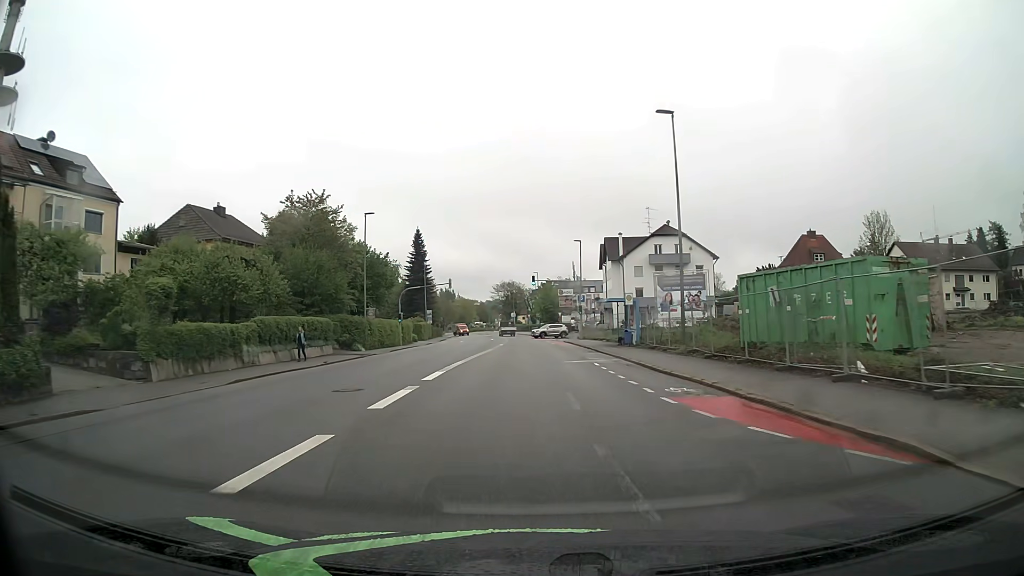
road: tertiary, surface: asphalt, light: Day
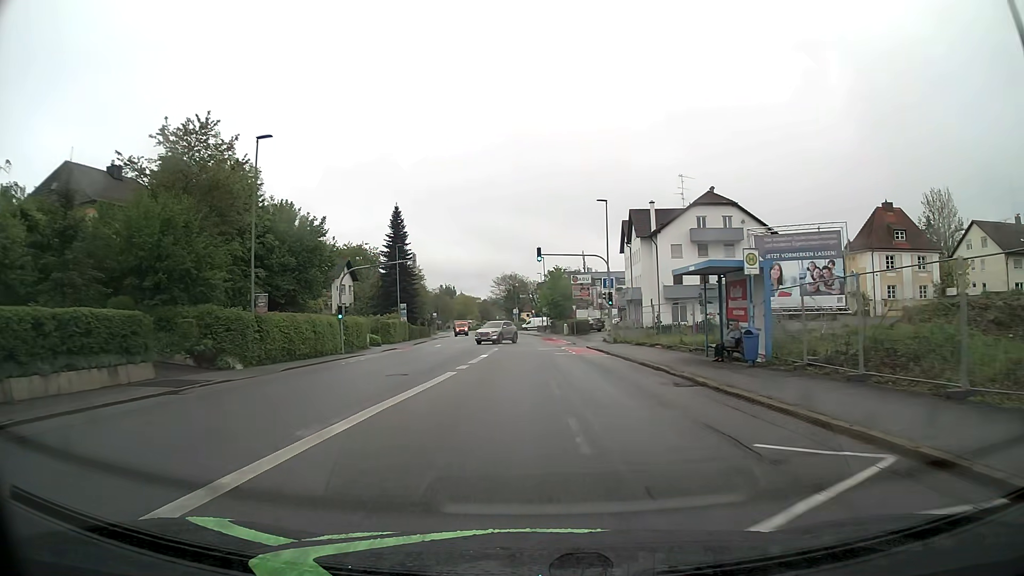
(-0.2, +21.6) m; 0°
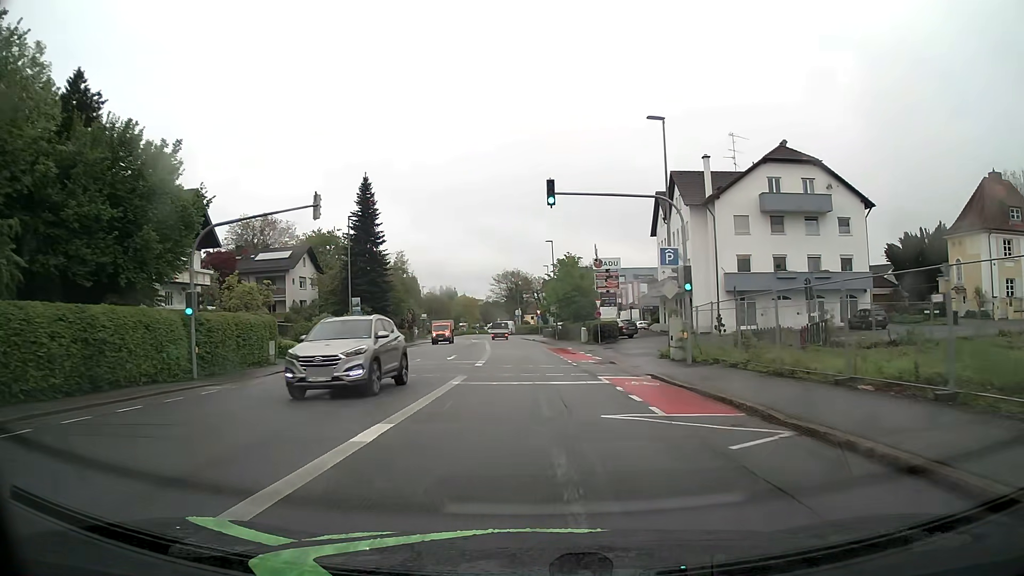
(-0.1, +20.7) m; 0°
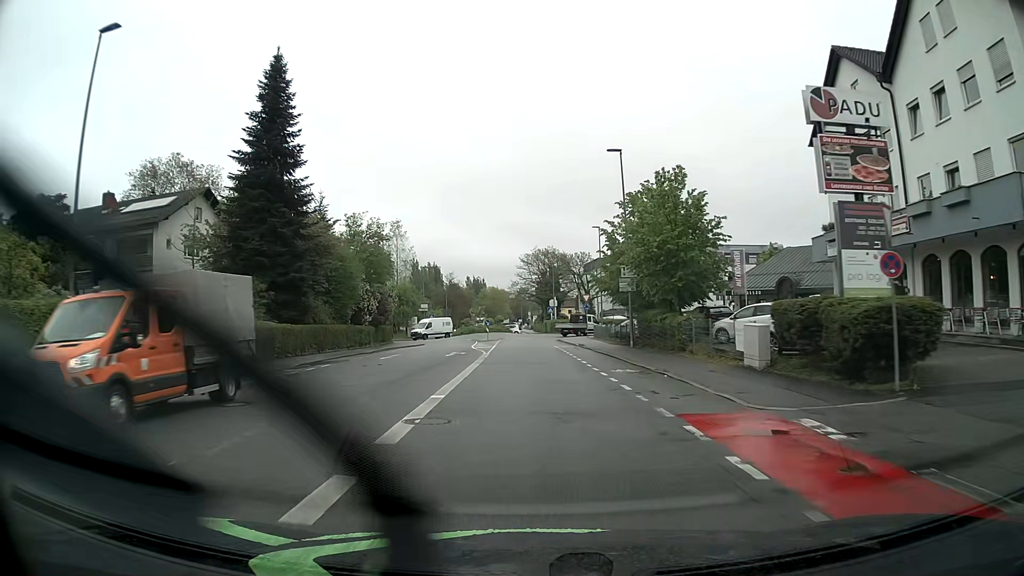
(-1.0, +35.4) m; -3°
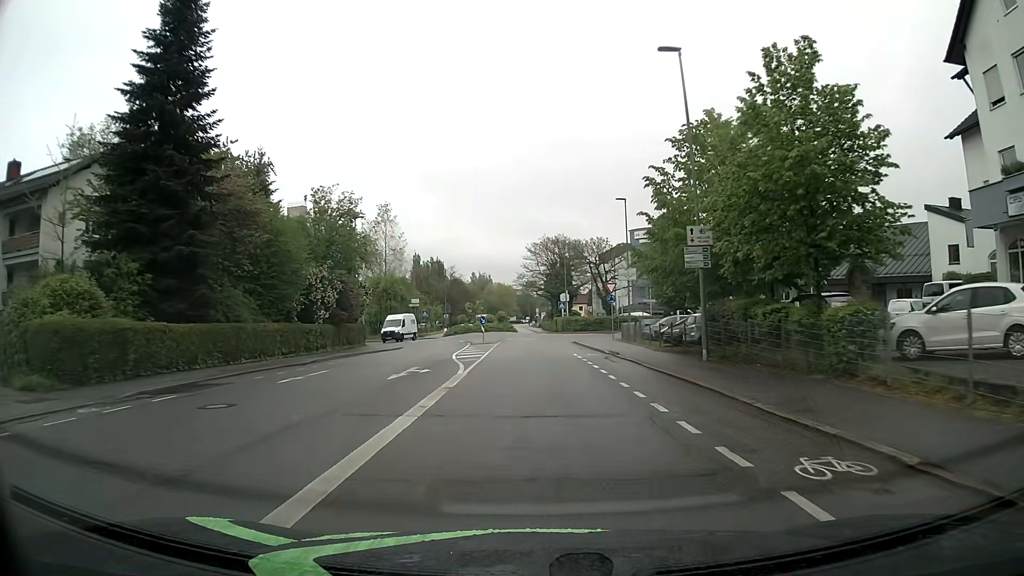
(0.0, +13.4) m; -1°
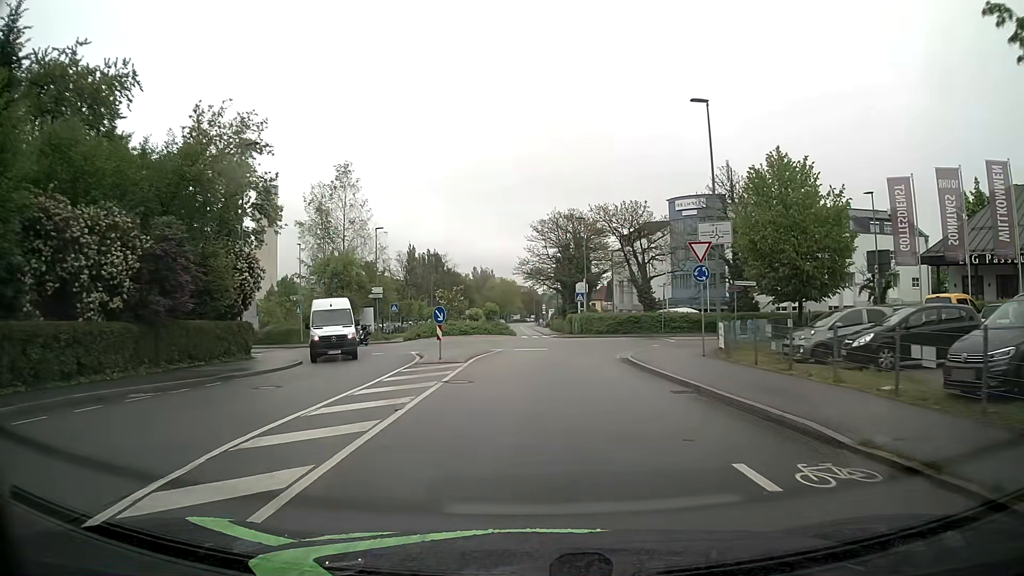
(0.0, +22.7) m; -1°
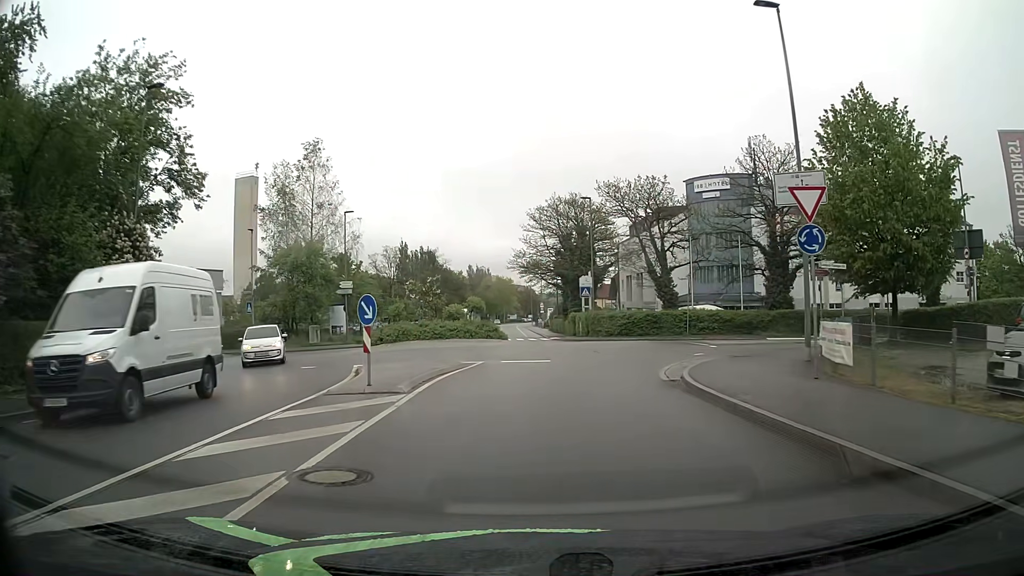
(+0.1, +9.3) m; +1°
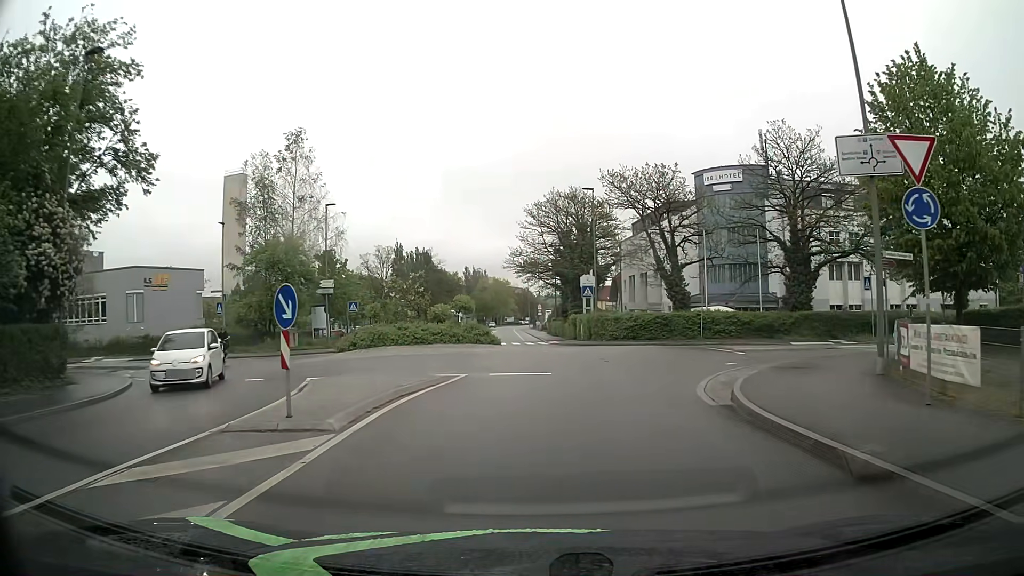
(0.0, +4.3) m; +1°
(0, +10) (+2, +20) (+3, +30) (0, +39) (-2, +49) (-3, +59) (-4, +69) (-4, +79) (-5, +89) (-6, +99) m
